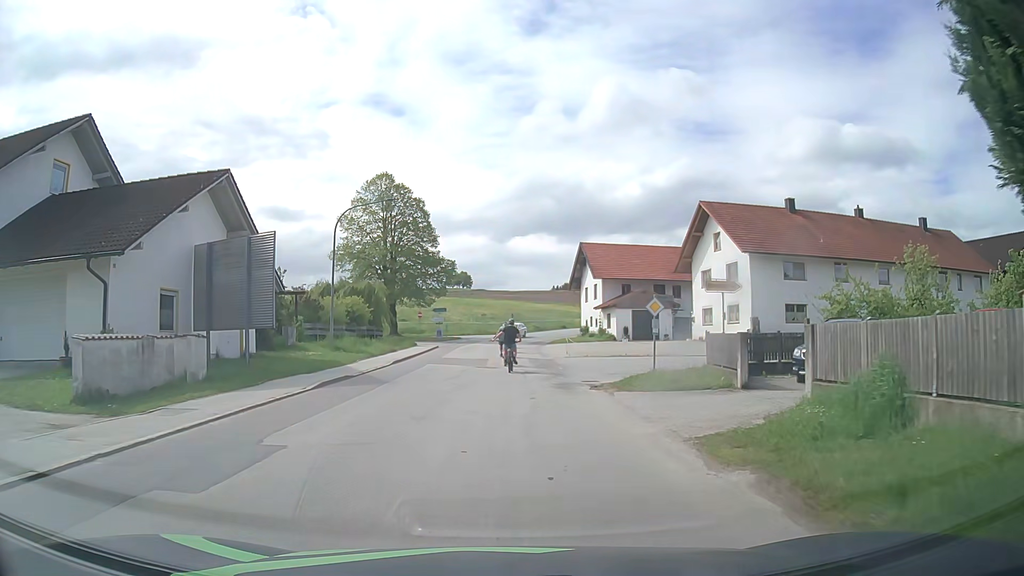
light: Day
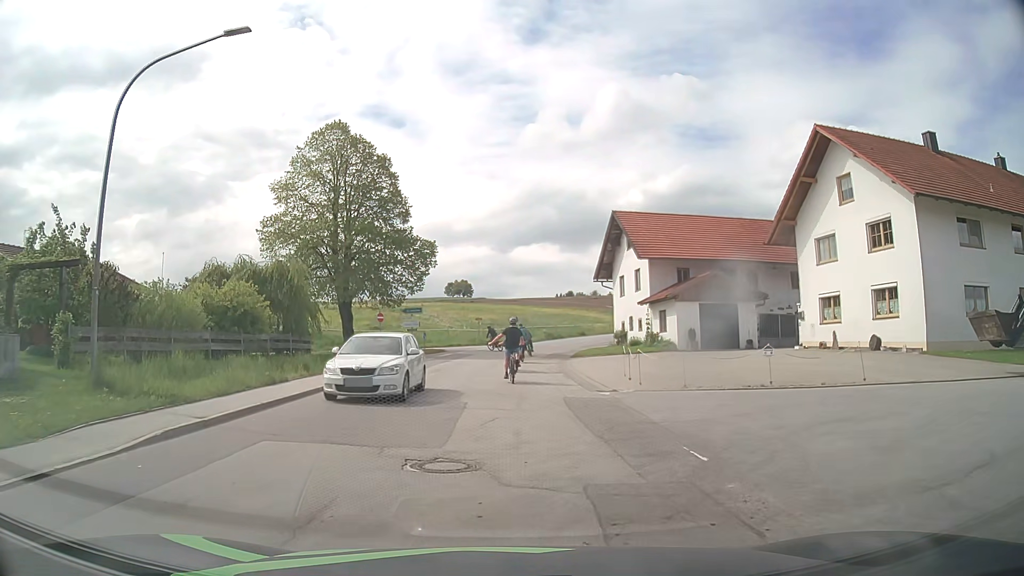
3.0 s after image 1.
(-0.1, +19.4) m; 0°
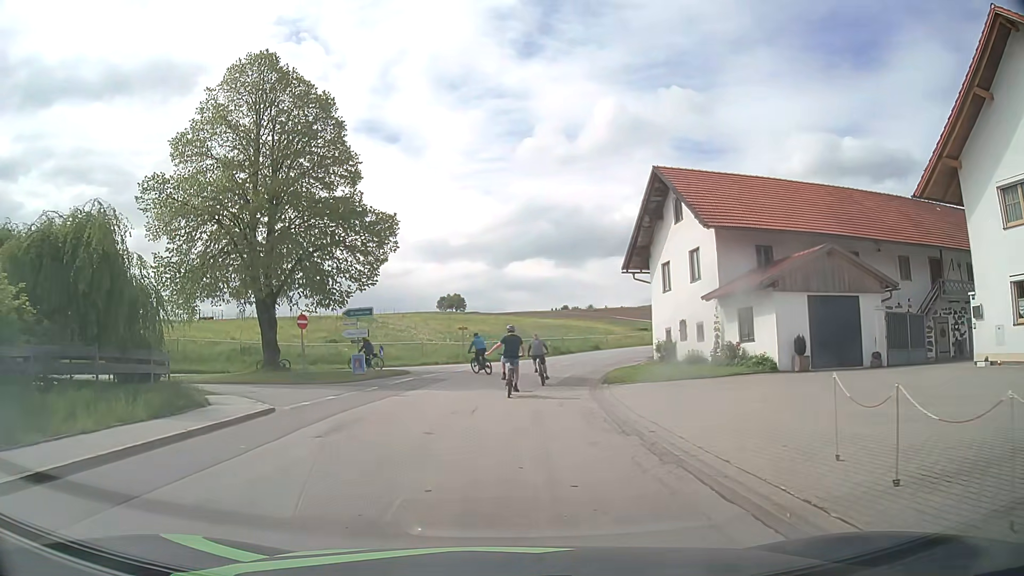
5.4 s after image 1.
(0.0, +14.7) m; 0°
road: tertiary
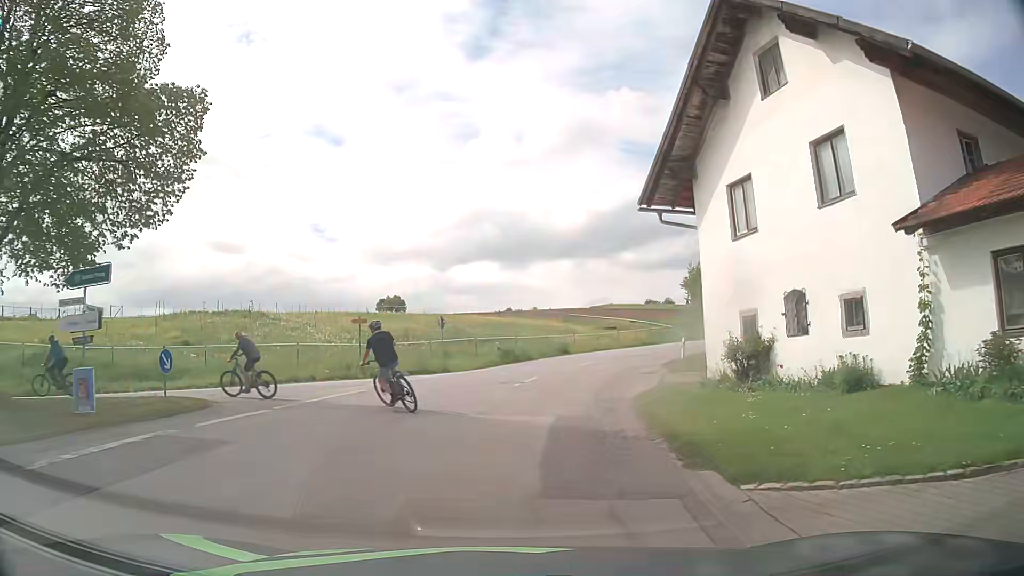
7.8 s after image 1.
(+0.6, +17.1) m; +5°
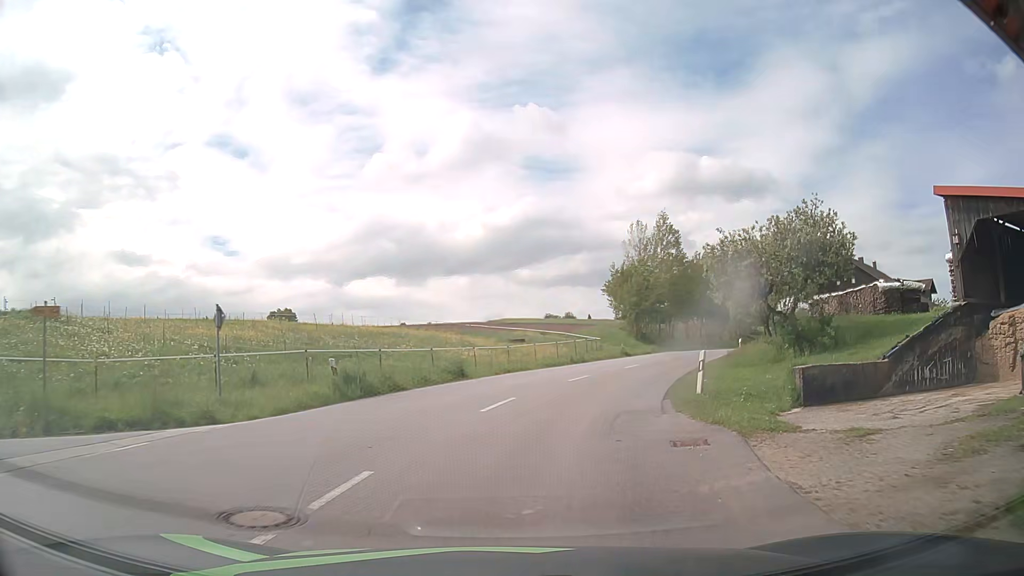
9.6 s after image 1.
(+0.8, +15.6) m; +7°
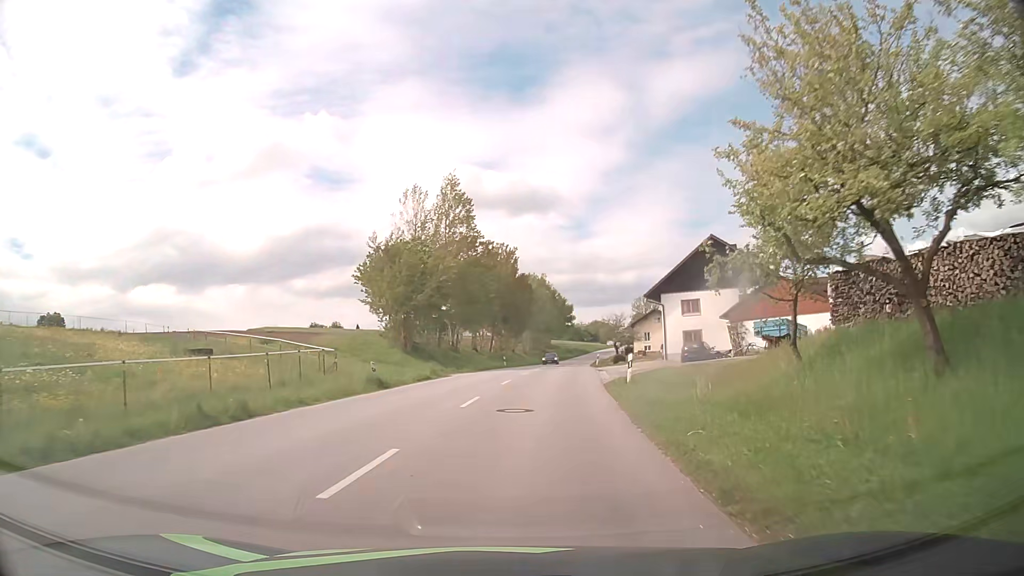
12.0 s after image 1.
(+5.0, +24.8) m; +21°
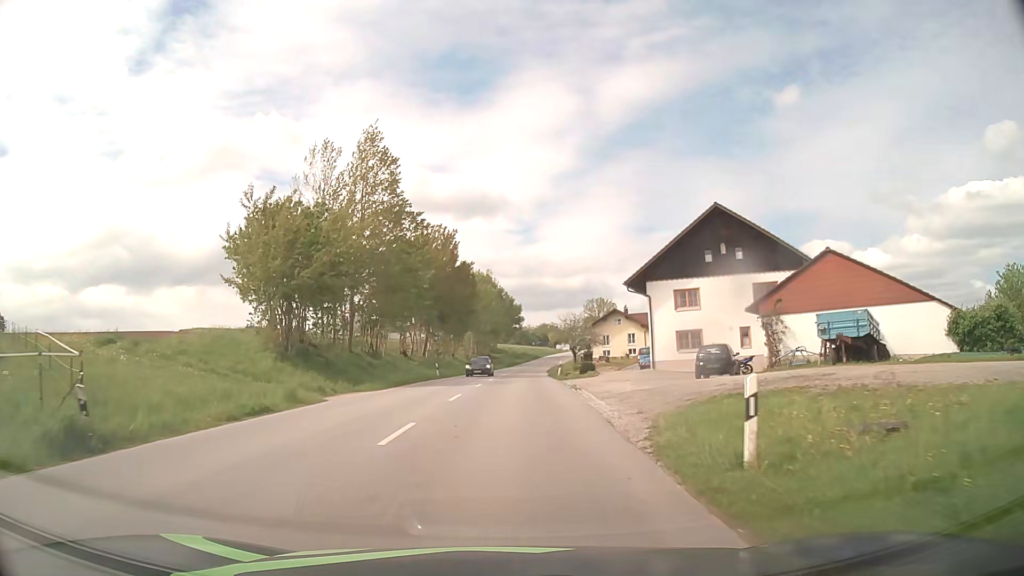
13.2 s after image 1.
(+0.7, +14.7) m; +4°
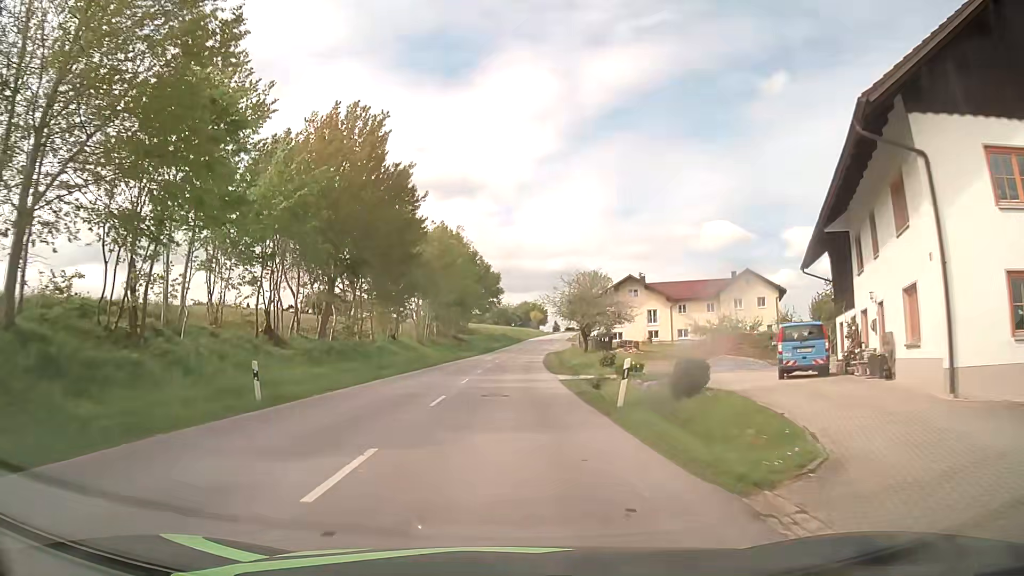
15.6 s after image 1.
(+0.6, +31.3) m; +2°
(0, +10) (0, +20) (0, +30) (+1, +40) (+1, +50) (+1, +60) (+2, +70) (+3, +80) (+4, +90) (+5, +100) m
